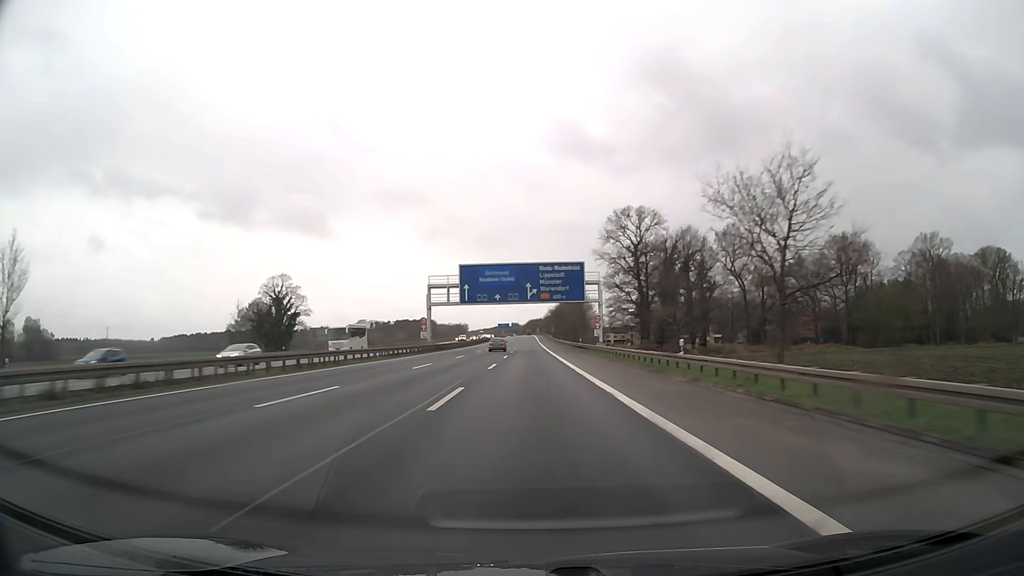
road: motorway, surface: asphalt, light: Day
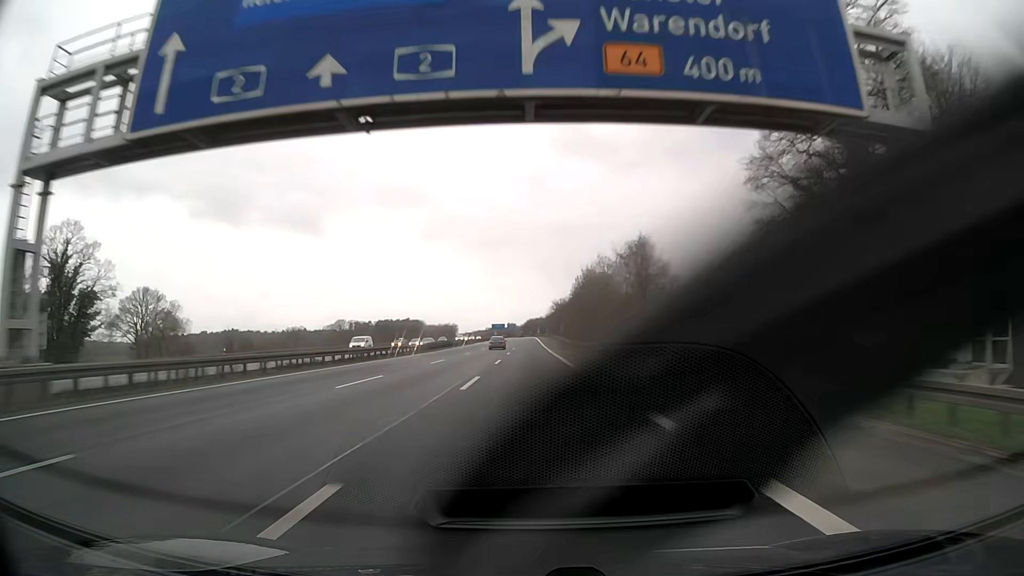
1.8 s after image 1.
(0.0, +66.6) m; 0°
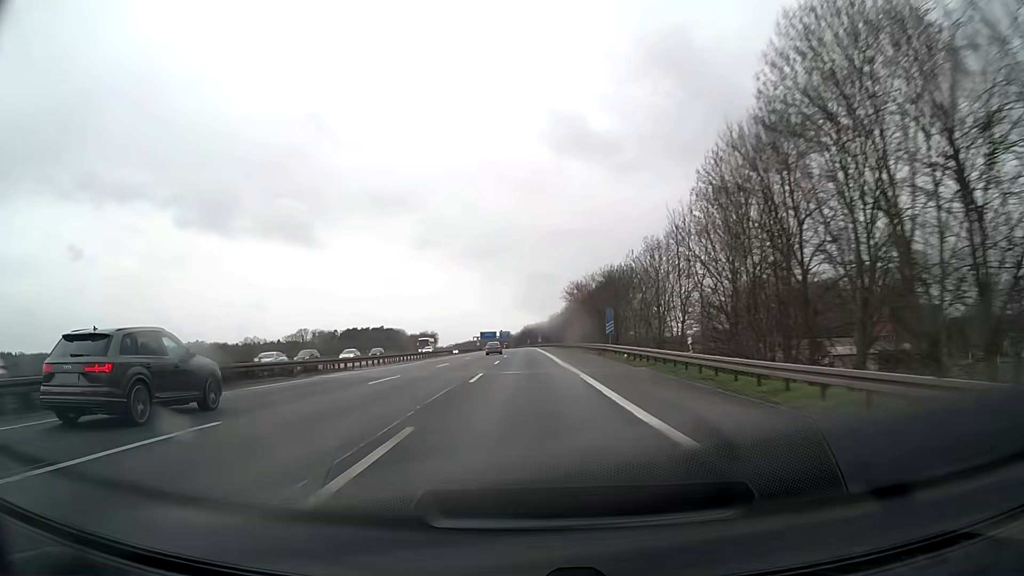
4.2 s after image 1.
(+0.1, +88.7) m; 0°
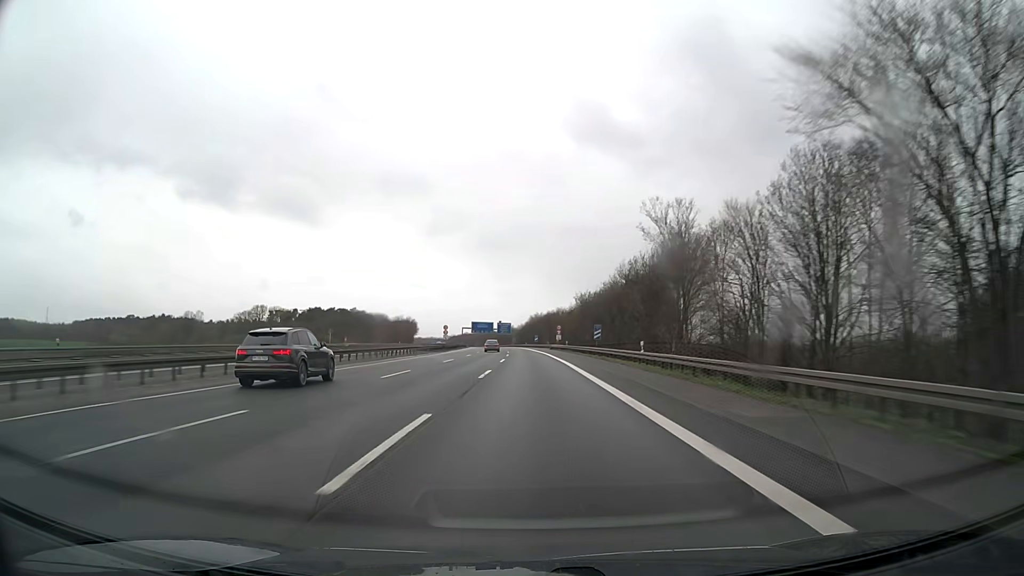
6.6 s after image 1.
(-0.6, +88.6) m; -1°
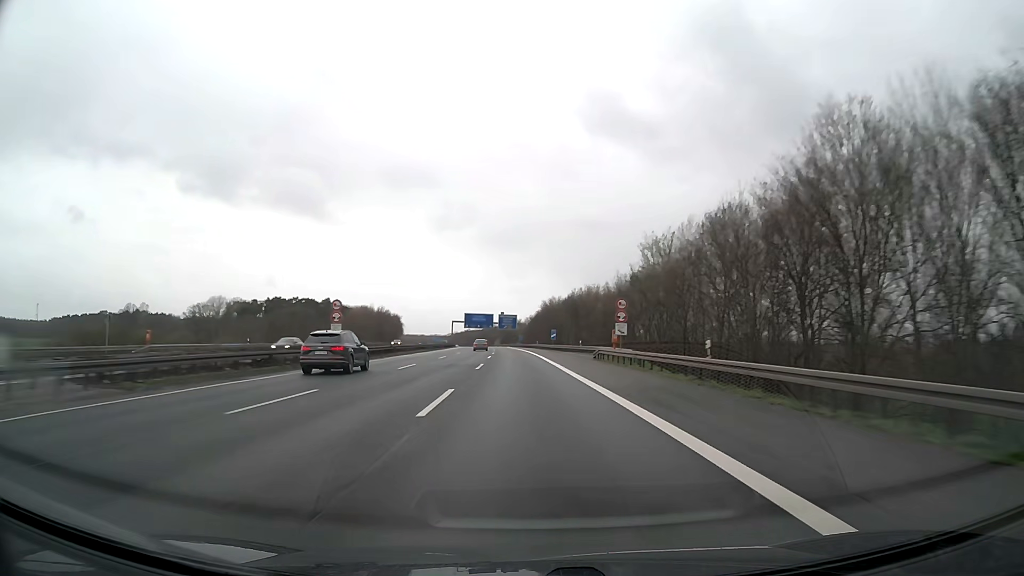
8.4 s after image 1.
(0.0, +66.5) m; -1°
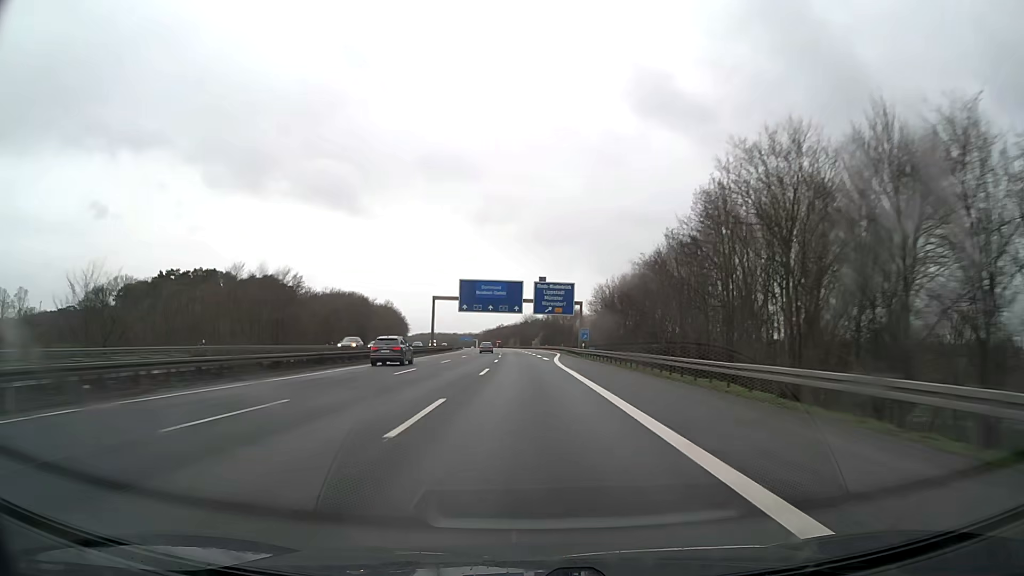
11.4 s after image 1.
(-3.7, +111.1) m; -4°
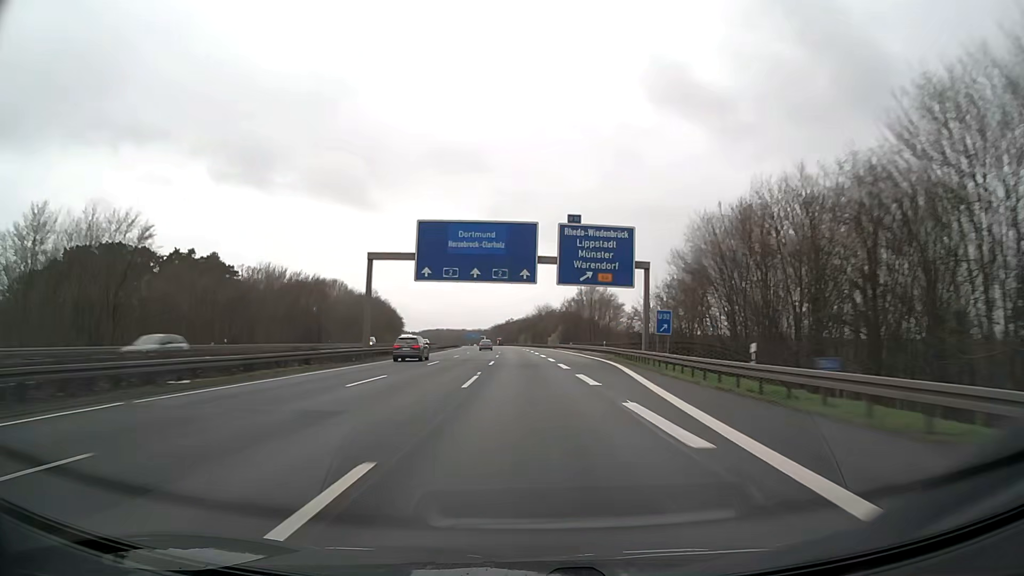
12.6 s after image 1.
(-0.5, +44.6) m; -1°
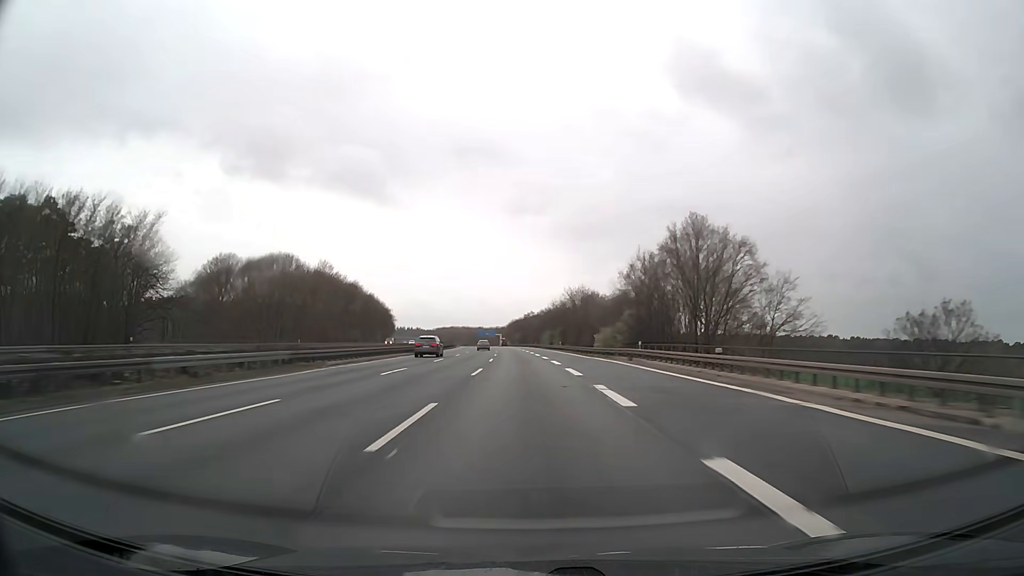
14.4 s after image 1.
(-1.0, +66.9) m; -2°
(0, +10) (0, +20) (0, +30) (0, +40) (-1, +50) (-1, +60) (-1, +70) (-2, +80) (-2, +90) (-3, +100) m
